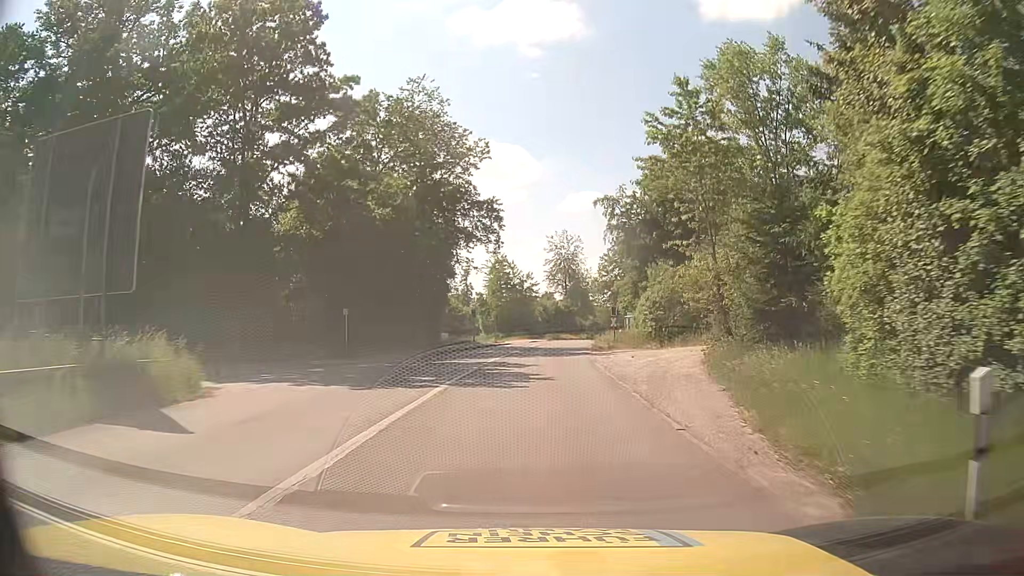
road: tertiary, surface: asphalt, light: Day
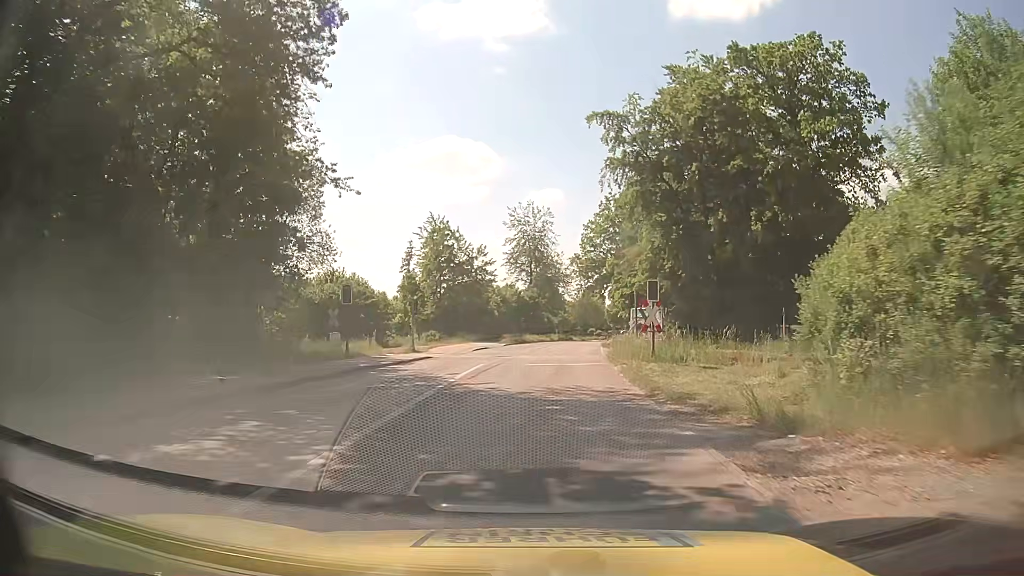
(+0.7, +29.8) m; +3°
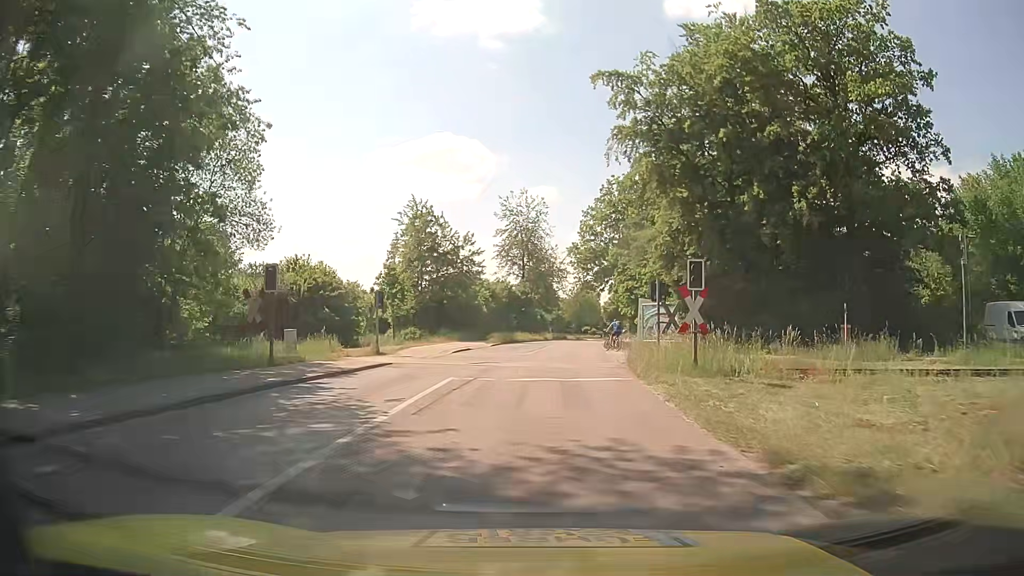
(0.0, +7.2) m; +1°
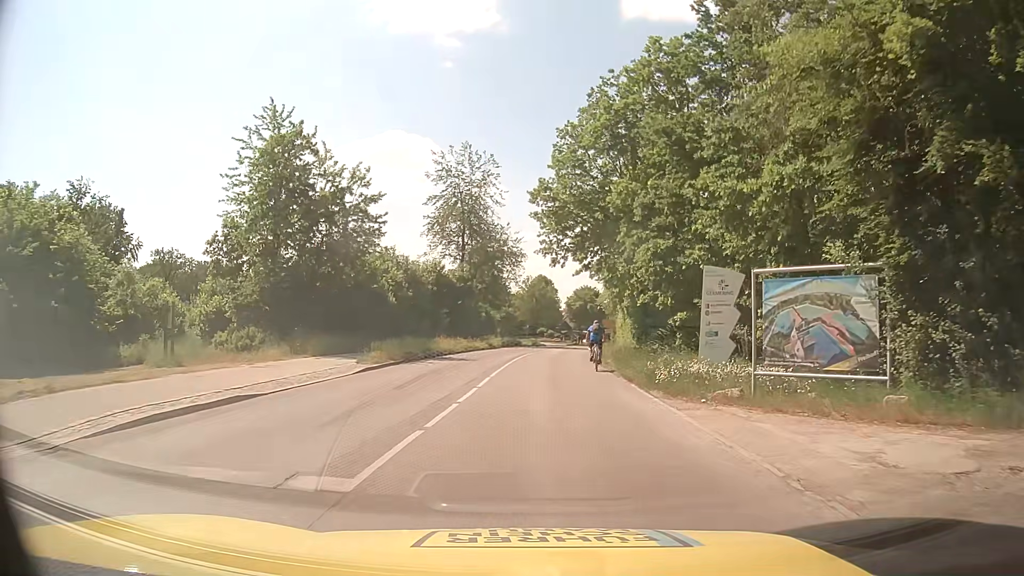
(+0.6, +26.1) m; +4°
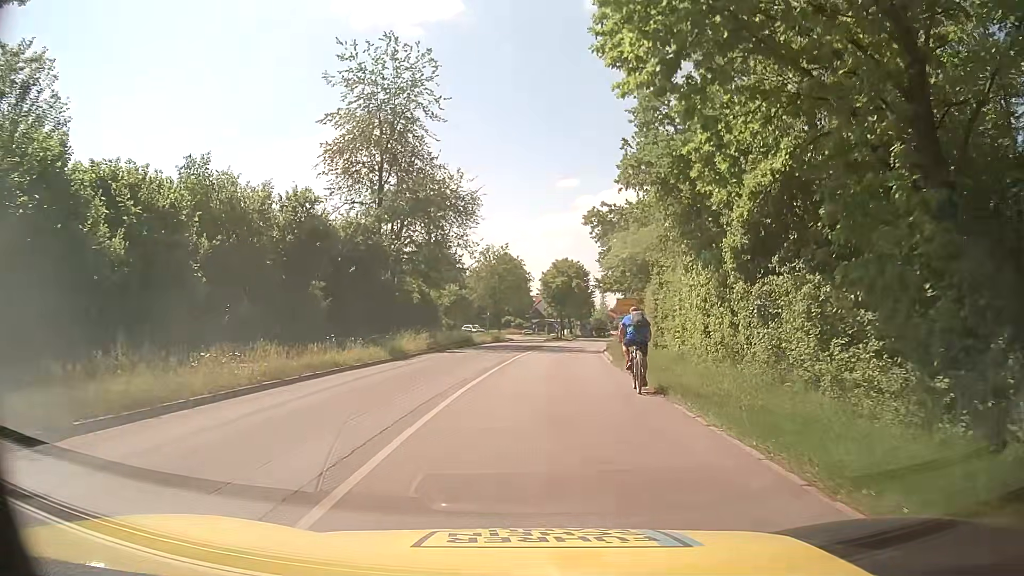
(+0.4, +27.6) m; +1°
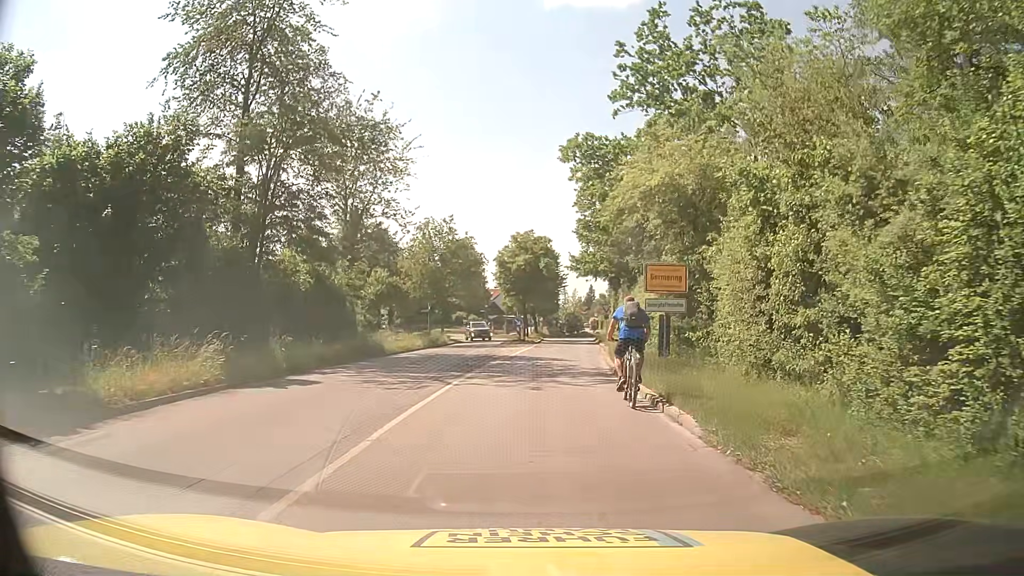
(+0.8, +17.5) m; +4°
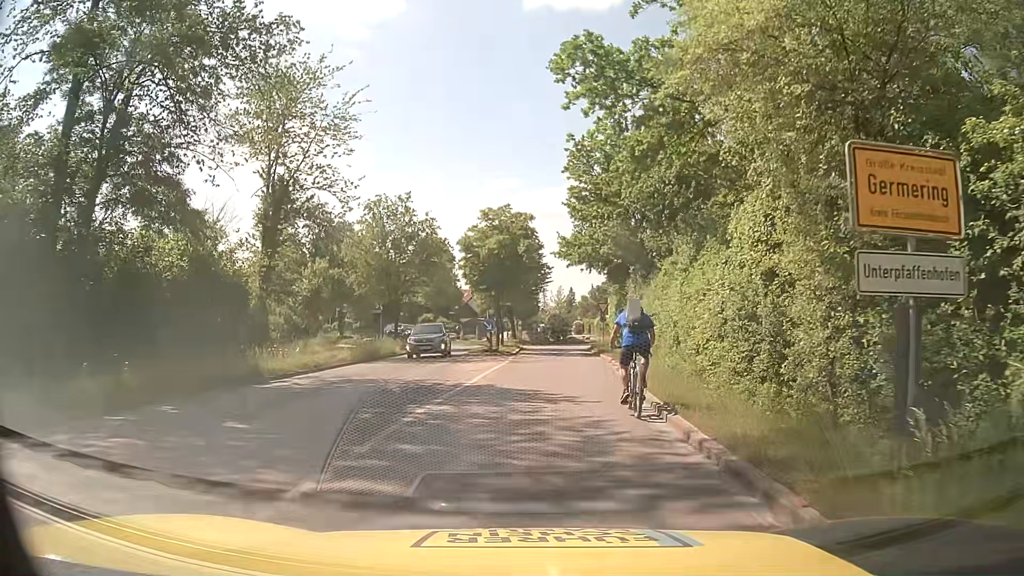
(+0.2, +11.5) m; +2°
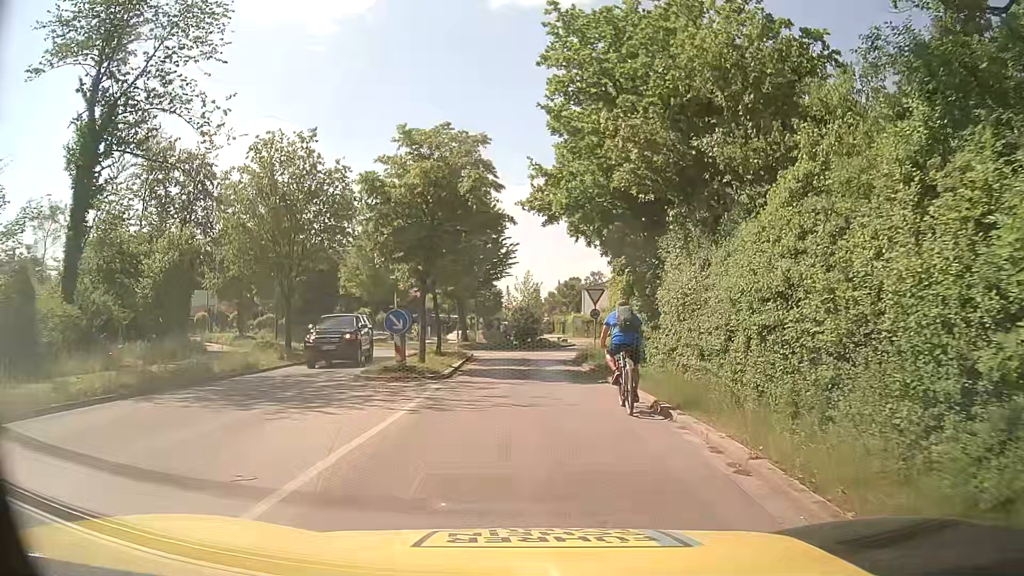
(+0.5, +14.7) m; +5°
